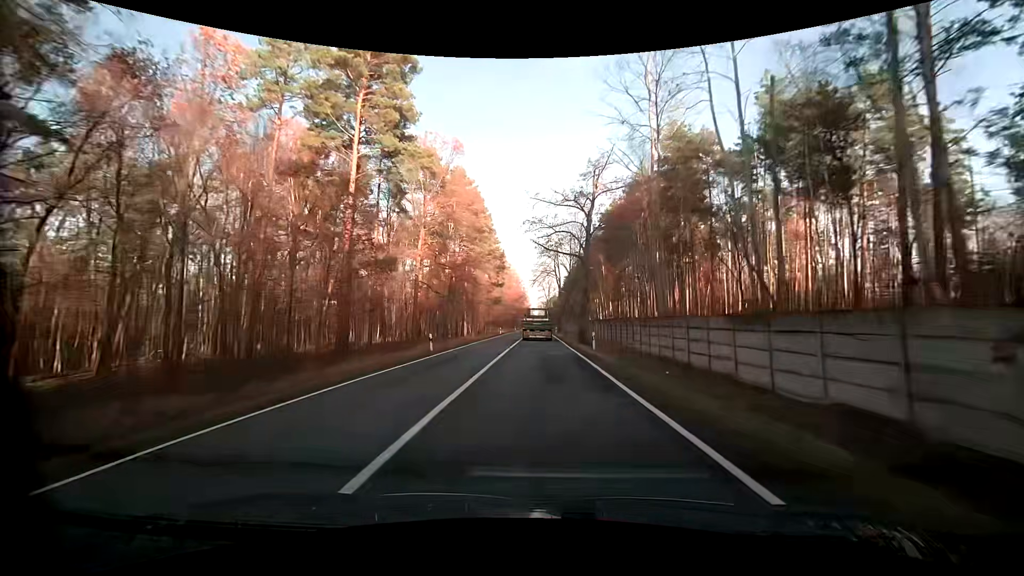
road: primary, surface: asphalt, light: Day
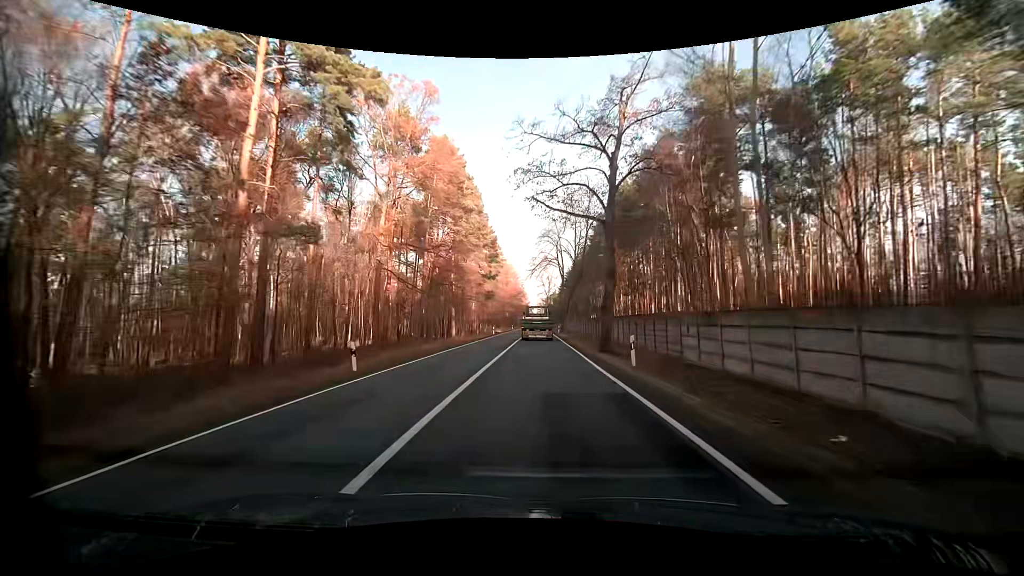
(0.0, +11.4) m; 0°
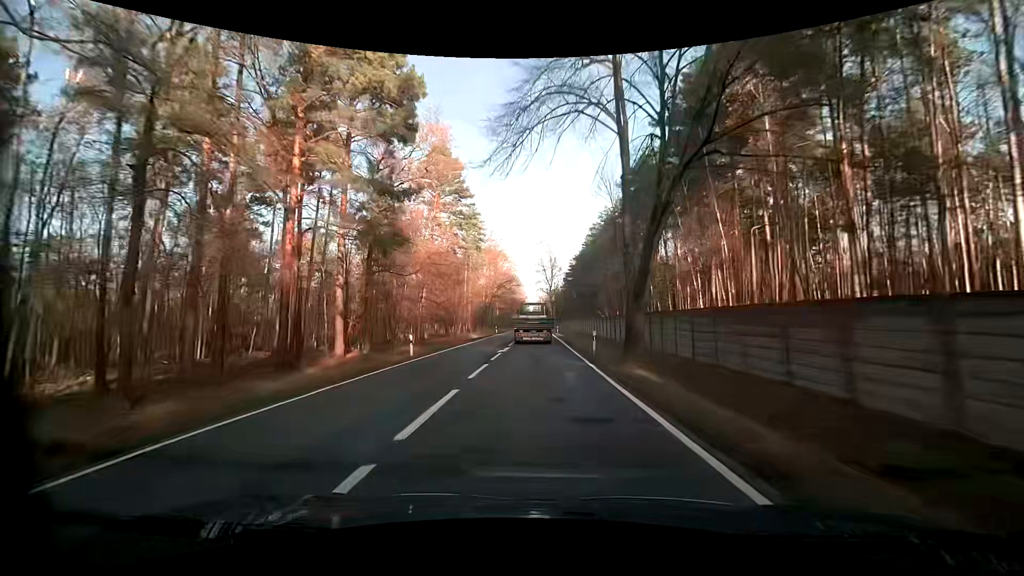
(0.0, +42.3) m; 0°
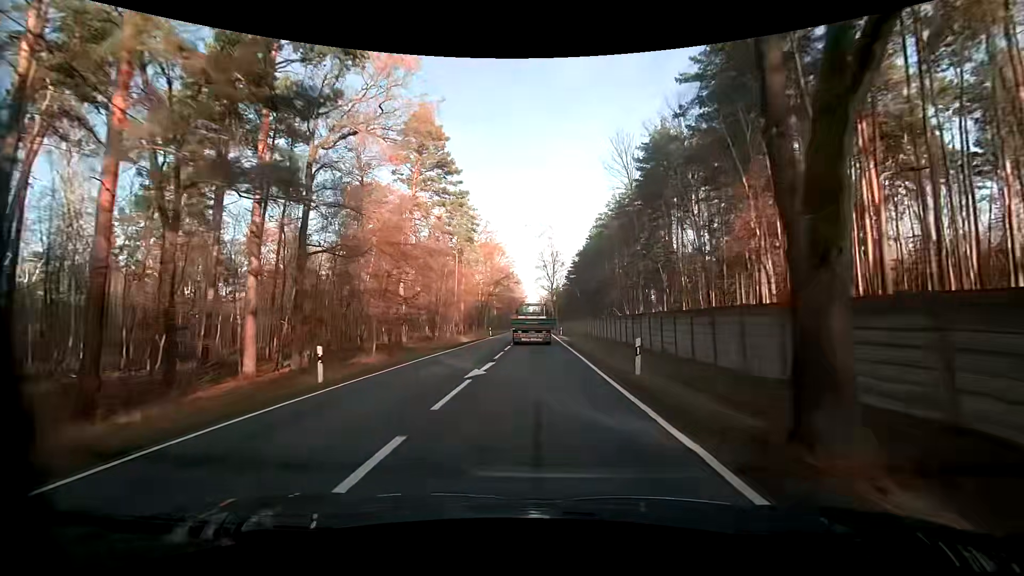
(0.0, +10.0) m; 0°
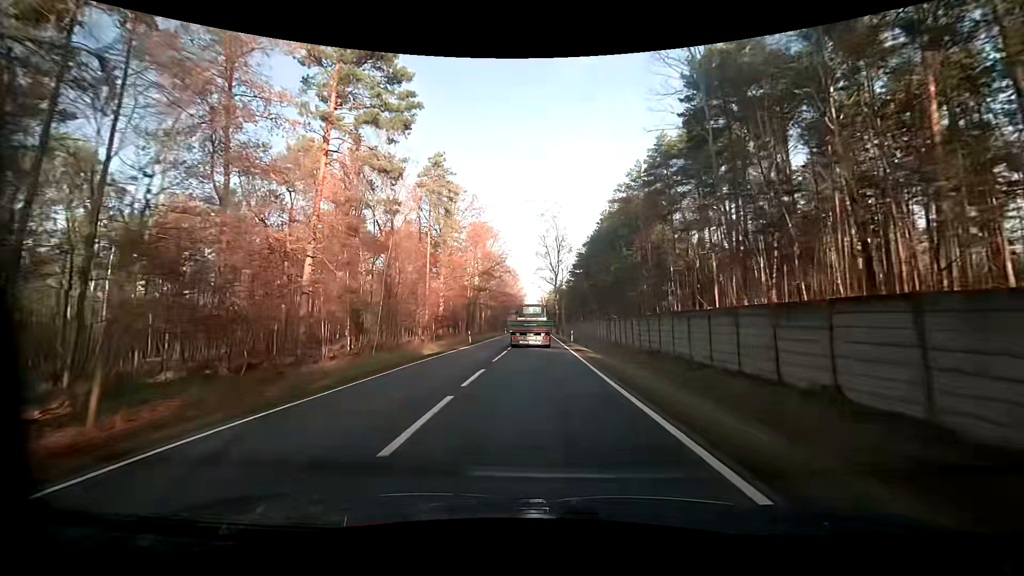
(0.0, +19.8) m; 0°
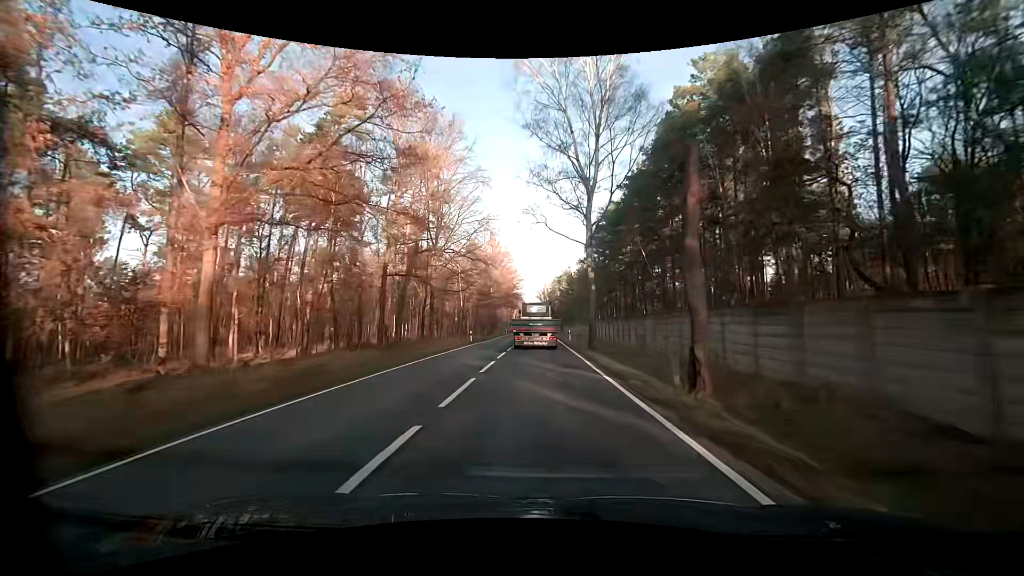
(-0.4, +49.1) m; 0°
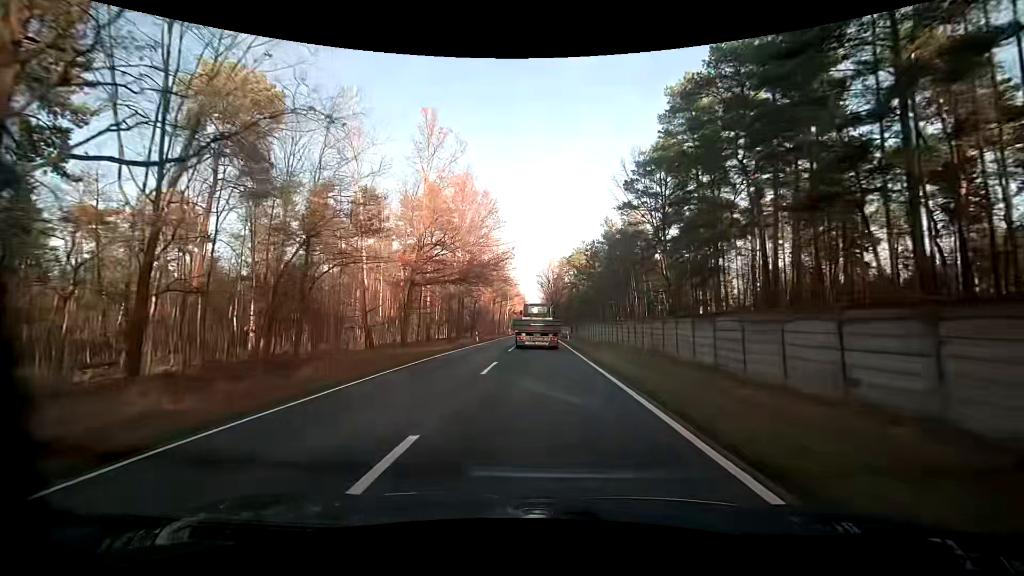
(-0.3, +46.9) m; -1°
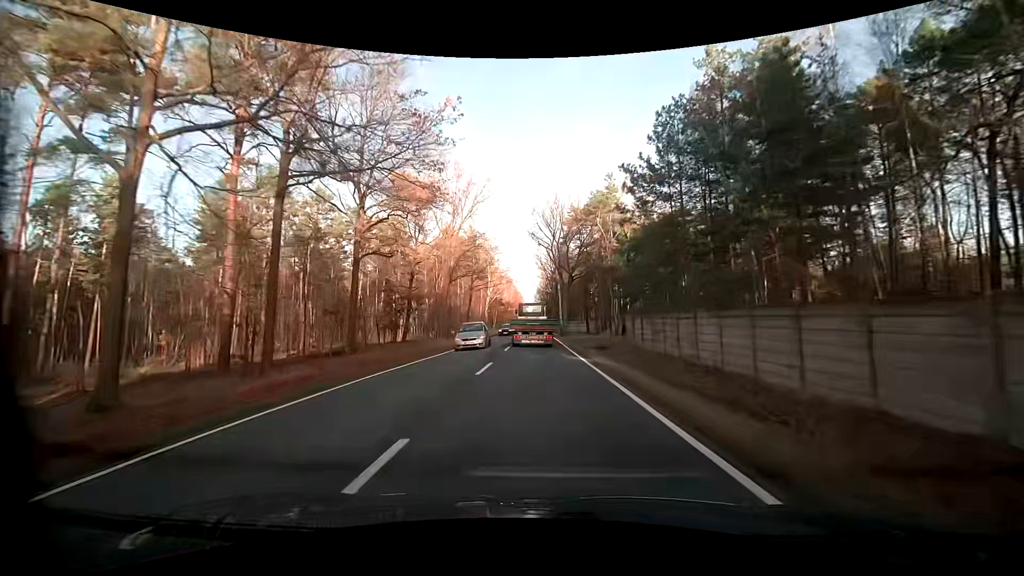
(+0.2, +46.8) m; 0°
(0, +10) (0, +20) (0, +30) (0, +40) (0, +50) (0, +60) (0, +70) (0, +80) (0, +90) (0, +100) m
